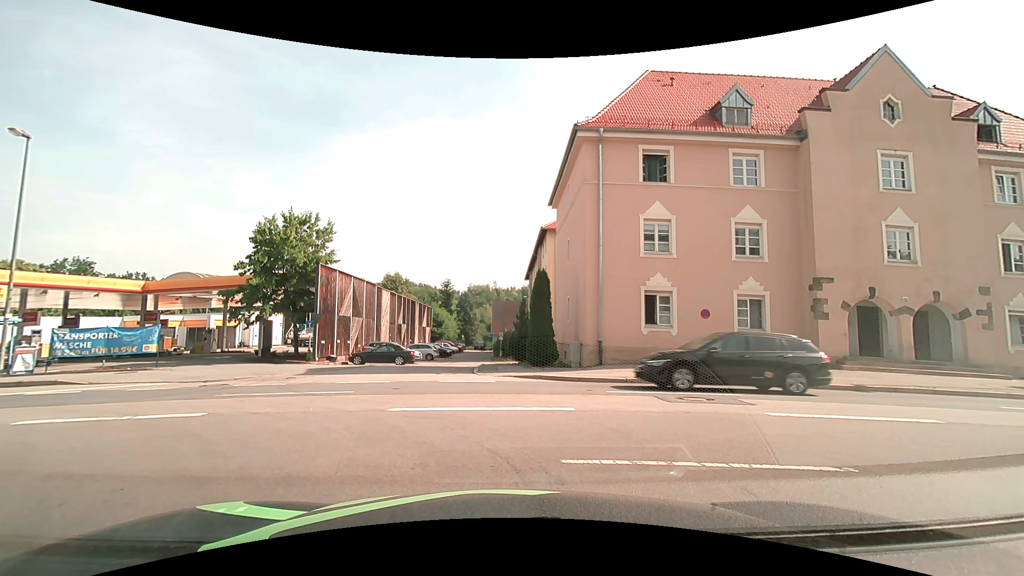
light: Day
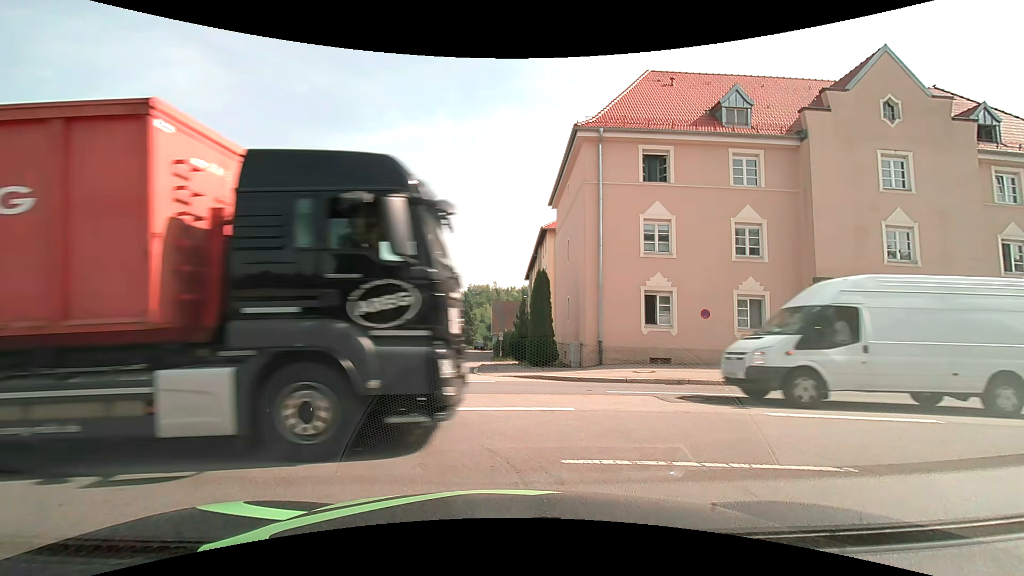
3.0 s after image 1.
(0.0, 0.0) m; 0°
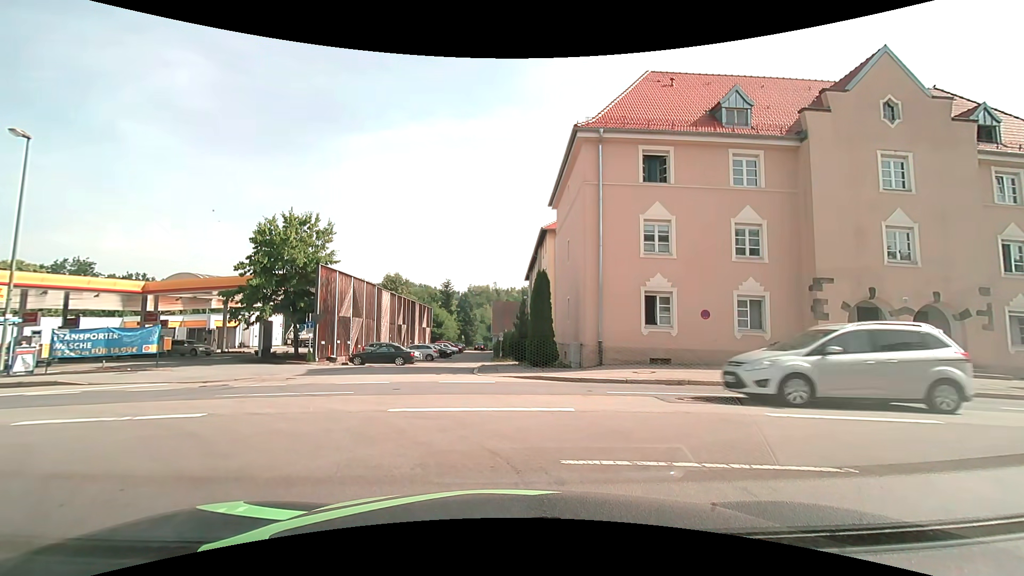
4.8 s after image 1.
(0.0, 0.0) m; 0°
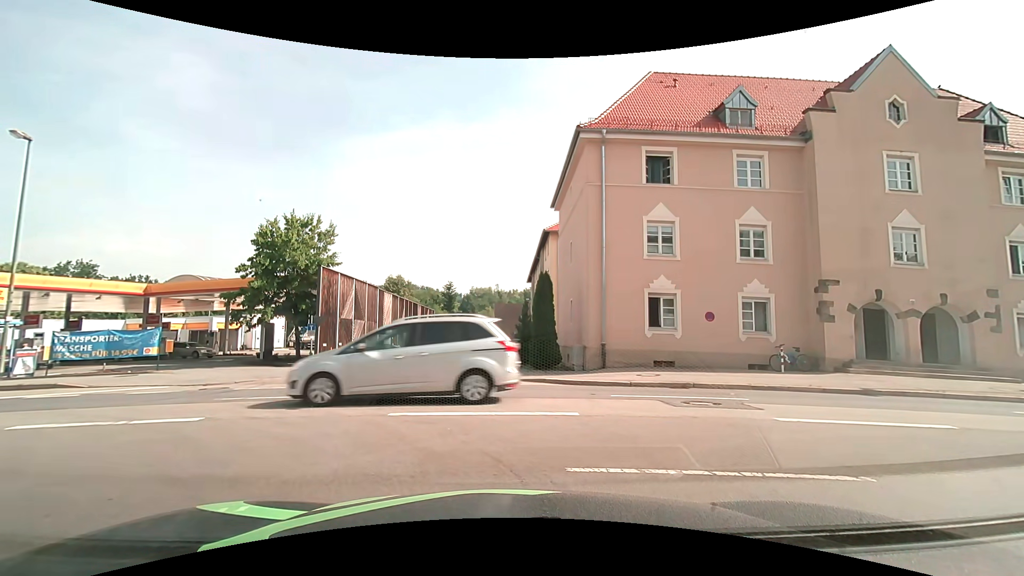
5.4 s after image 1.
(0.0, +0.2) m; 0°
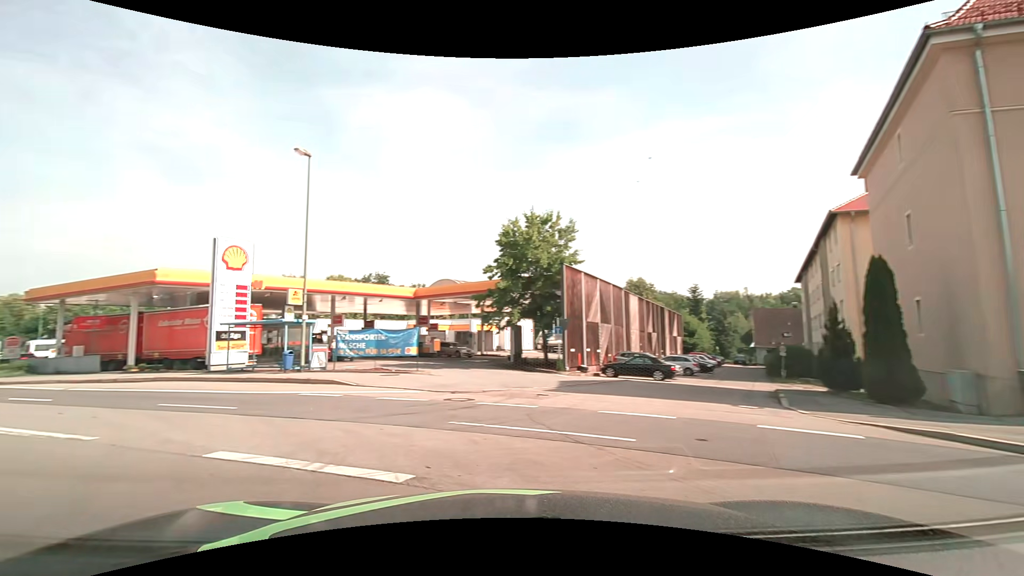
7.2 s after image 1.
(-1.2, +4.9) m; -29°
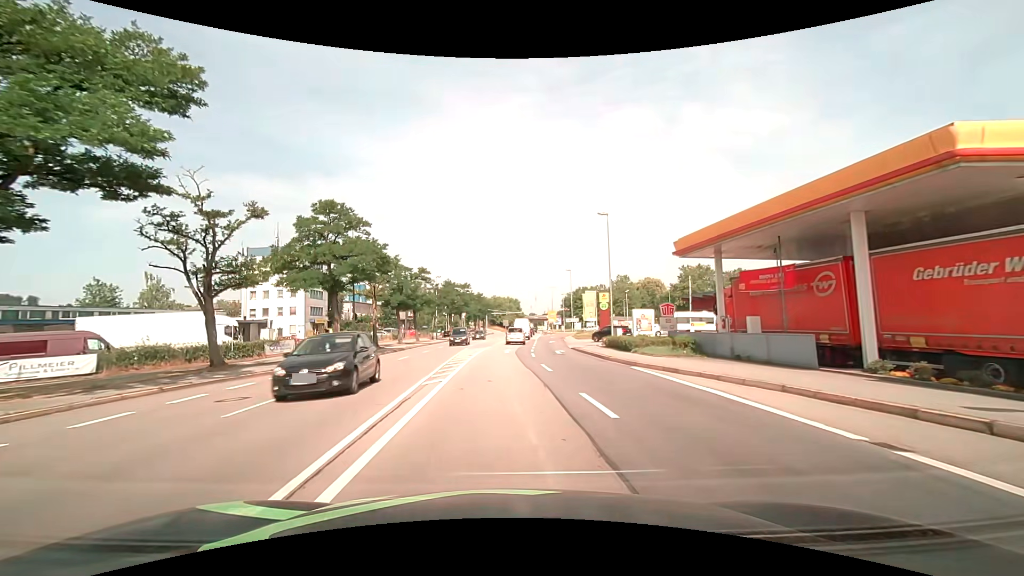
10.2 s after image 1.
(-15.1, +16.1) m; -61°
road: primary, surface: asphalt
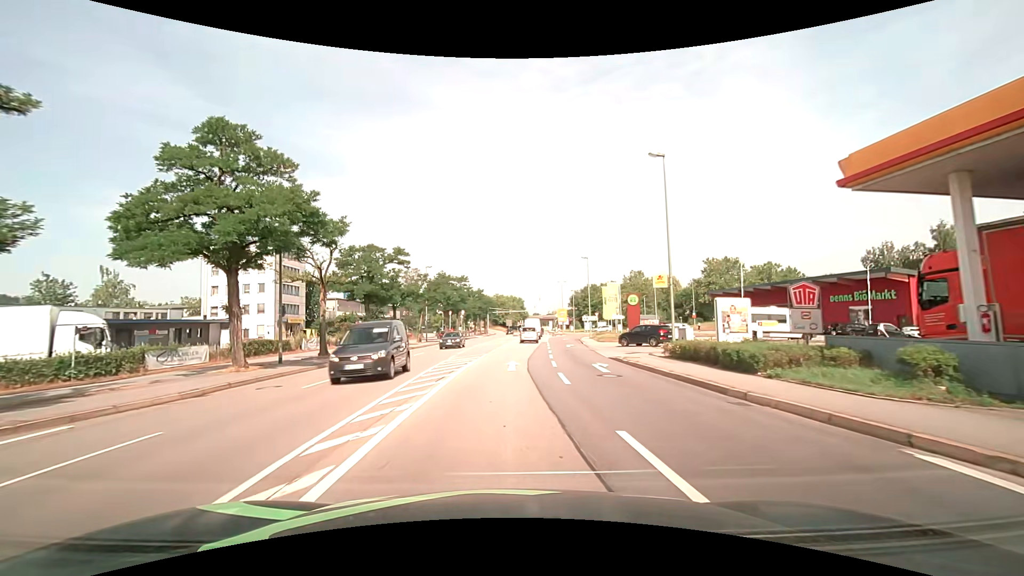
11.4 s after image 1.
(-0.1, +13.4) m; 0°
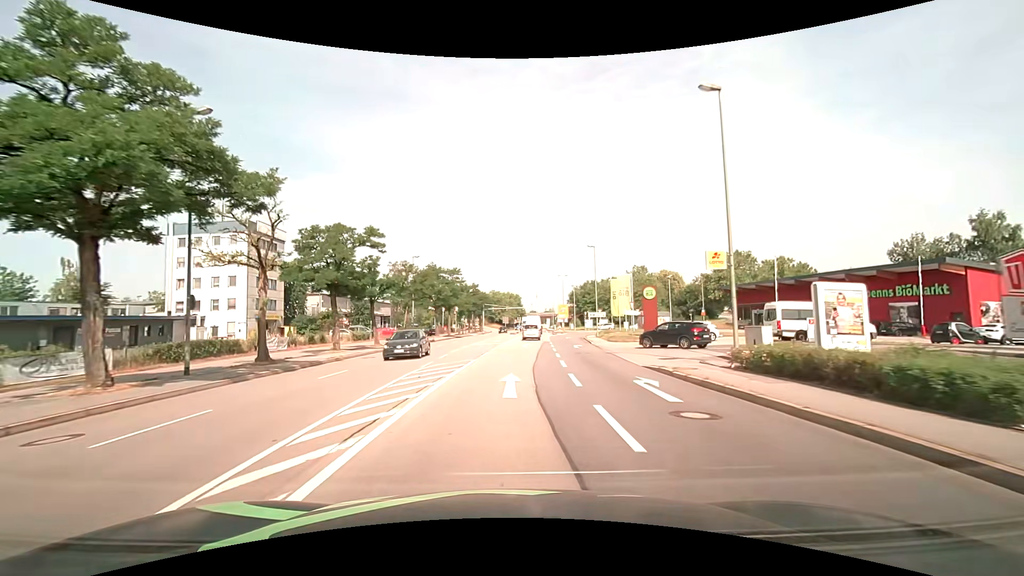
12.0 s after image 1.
(0.0, +7.1) m; 0°
(0, +10) (+1, +20) (+1, +30) (+2, +40) (+3, +50) (+3, +60) (+4, +70) (+5, +80) (+6, +90) (+6, +100) m
